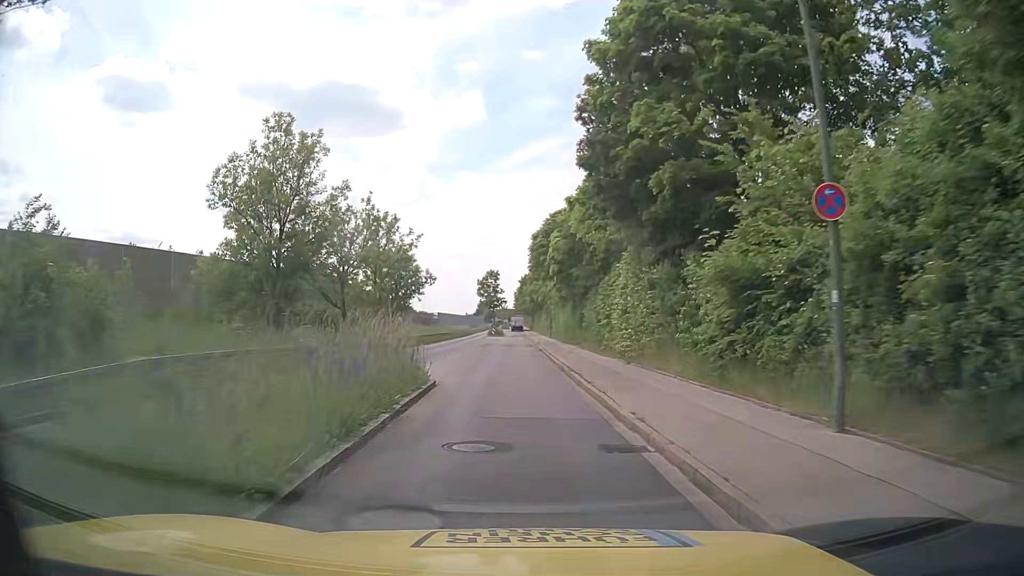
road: tertiary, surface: asphalt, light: Day
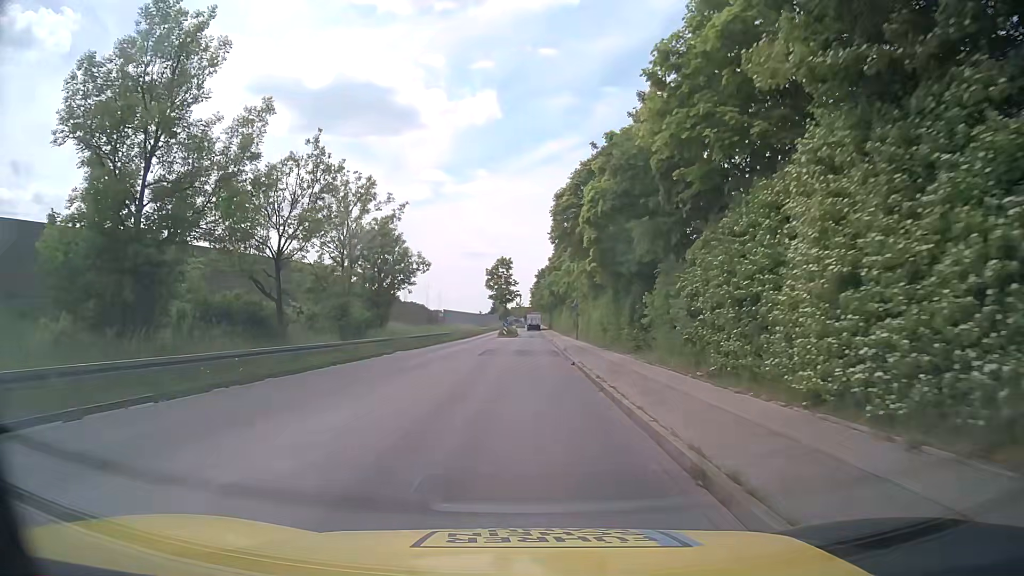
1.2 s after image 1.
(-0.3, +15.2) m; -1°
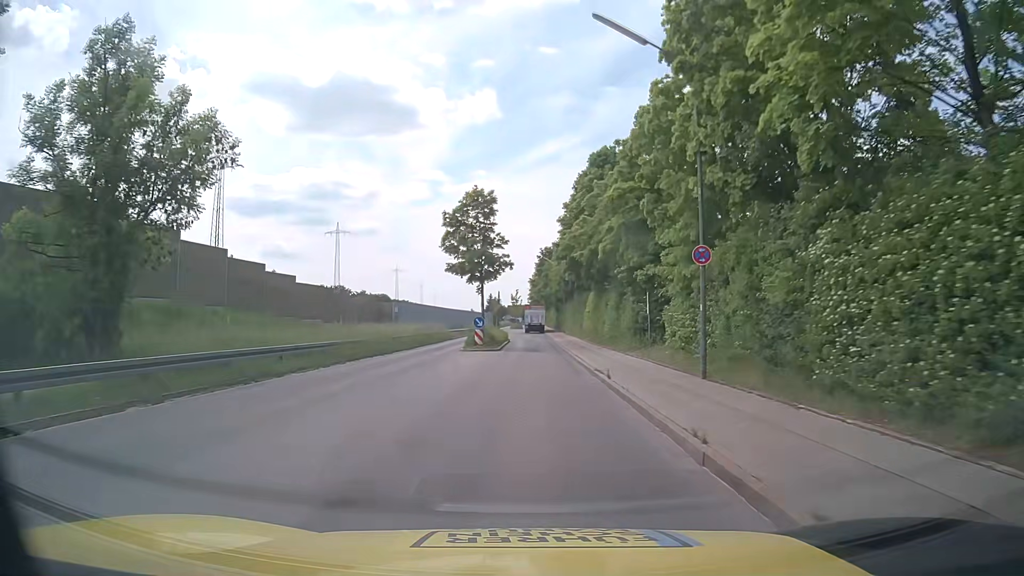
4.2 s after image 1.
(-0.2, +38.0) m; 0°
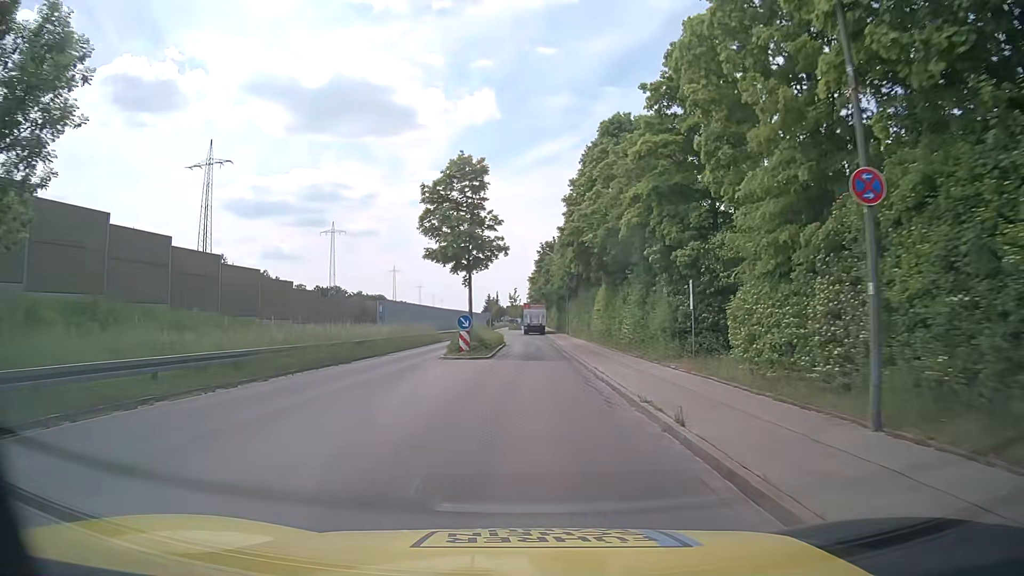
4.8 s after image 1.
(0.0, +7.6) m; 0°
(0, +10) (0, +20) (0, +30) (0, +40) (0, +50) (-1, +60) (-2, +70) (-3, +80) (-3, +90) (-3, +100) m
